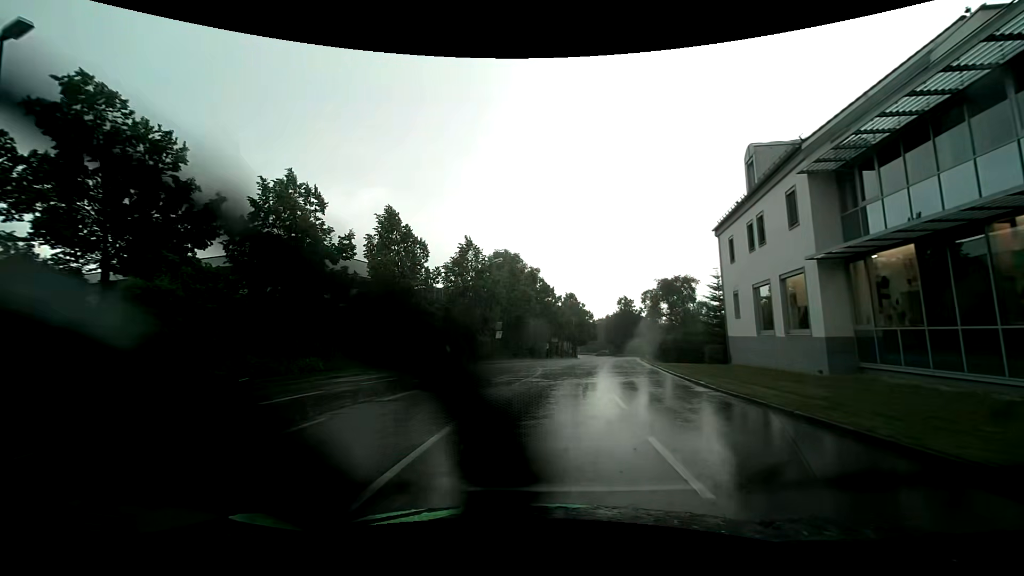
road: tertiary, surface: asphalt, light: Day
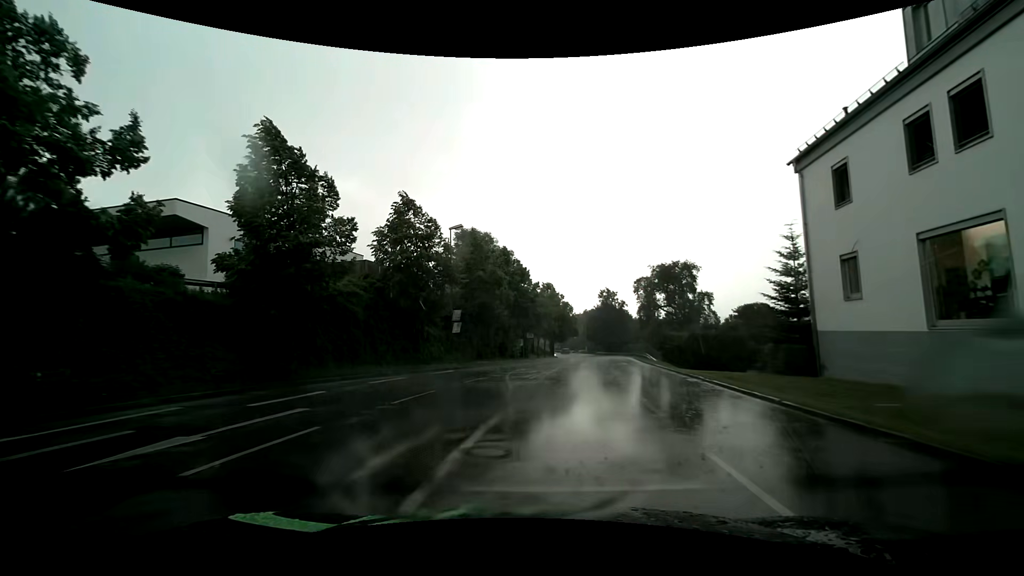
(+0.1, +13.3) m; +3°
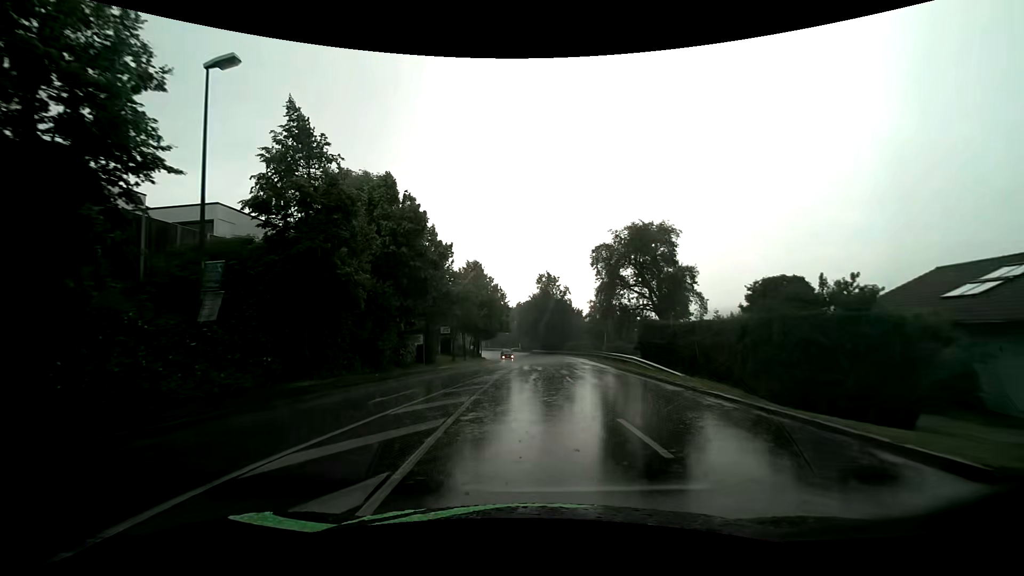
(+1.5, +21.7) m; +7°
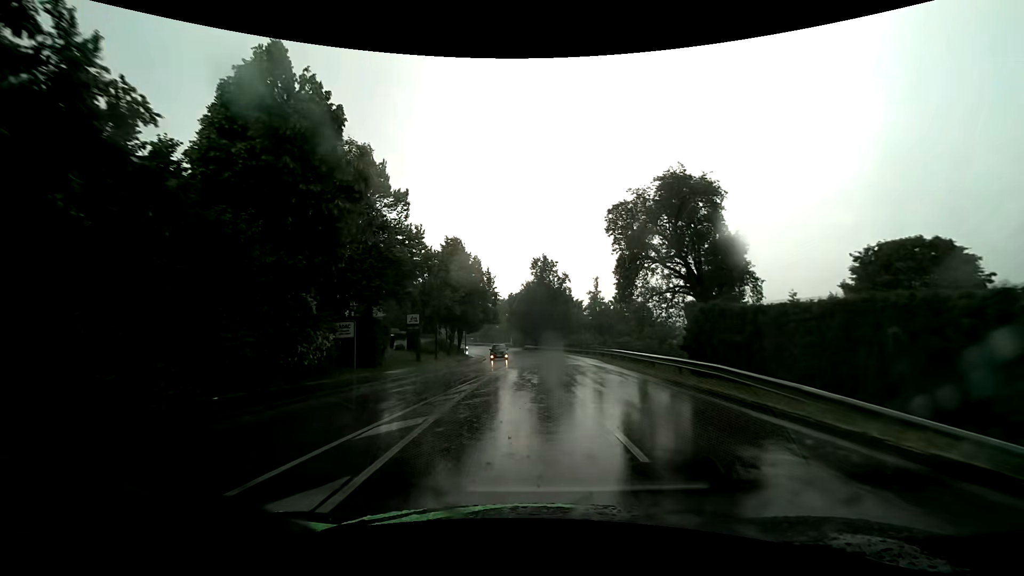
(+0.2, +12.6) m; +1°
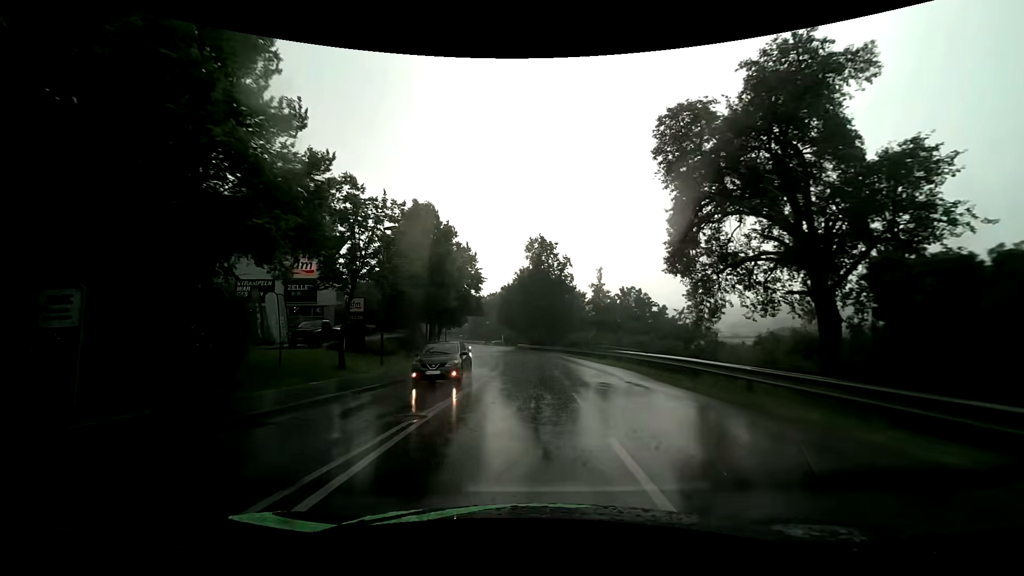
(+0.1, +13.8) m; +1°
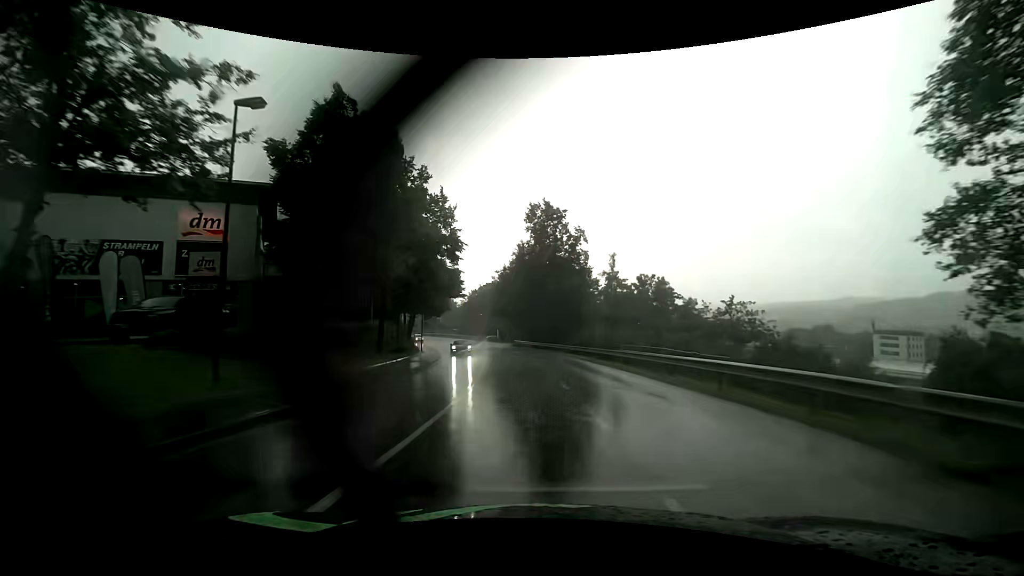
(0.0, +14.7) m; 0°
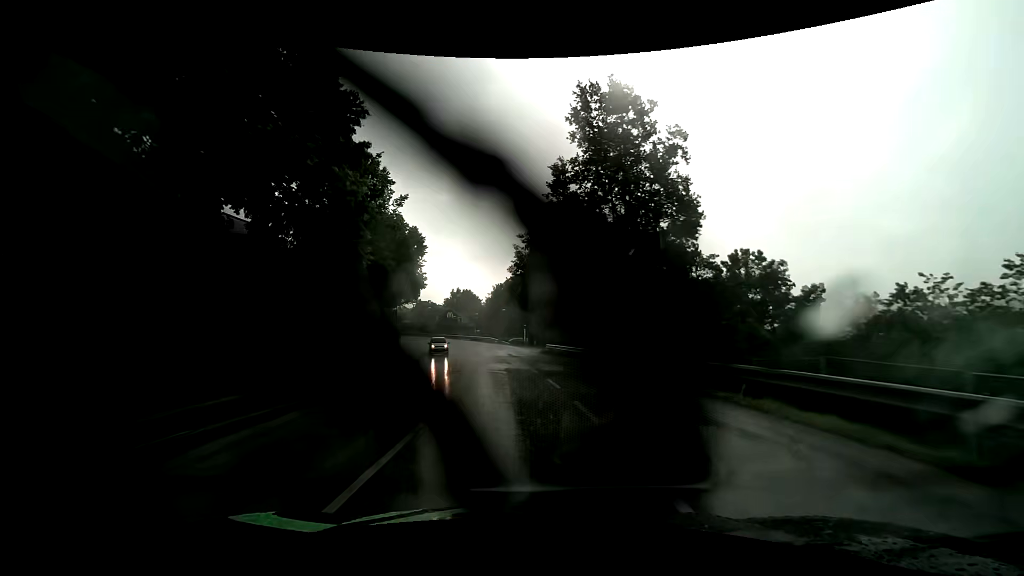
(-0.3, +23.3) m; -4°
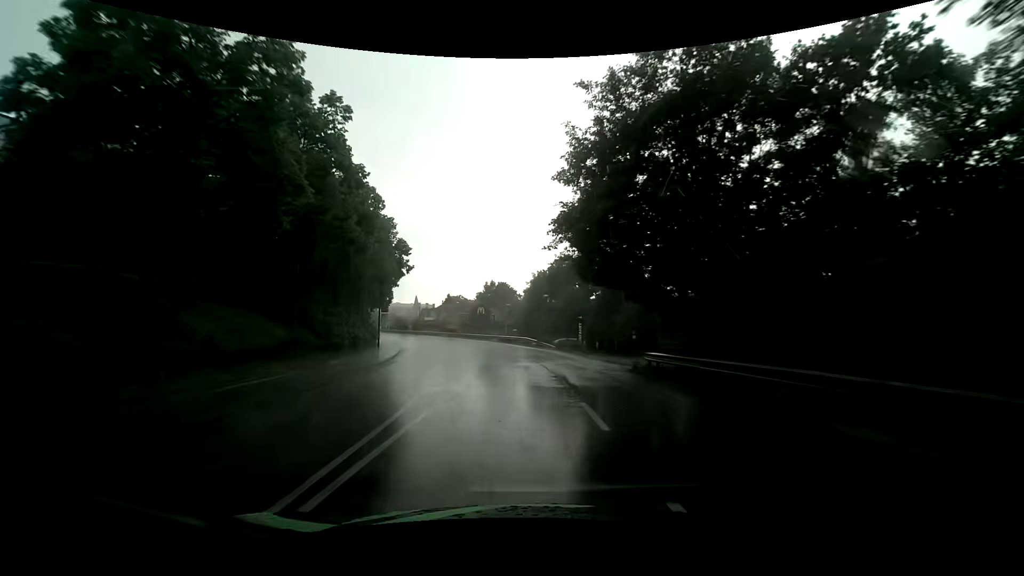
(-0.8, +24.7) m; -4°
(0, +10) (-1, +20) (-1, +30) (-3, +40) (-5, +50) (-8, +59) (-11, +69) (-15, +78) (-19, +87) (-24, +96) m
